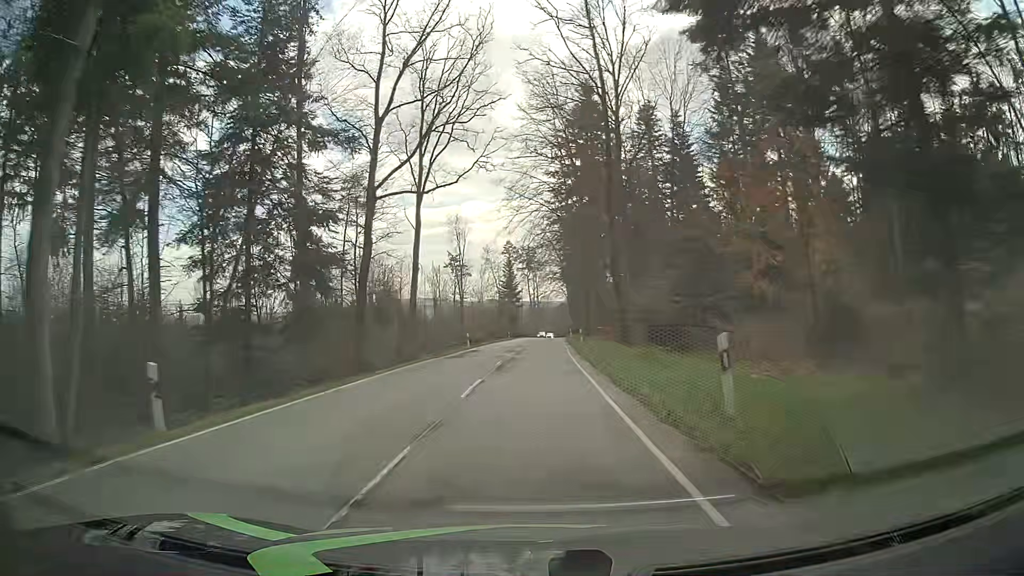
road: tertiary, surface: asphalt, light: Day
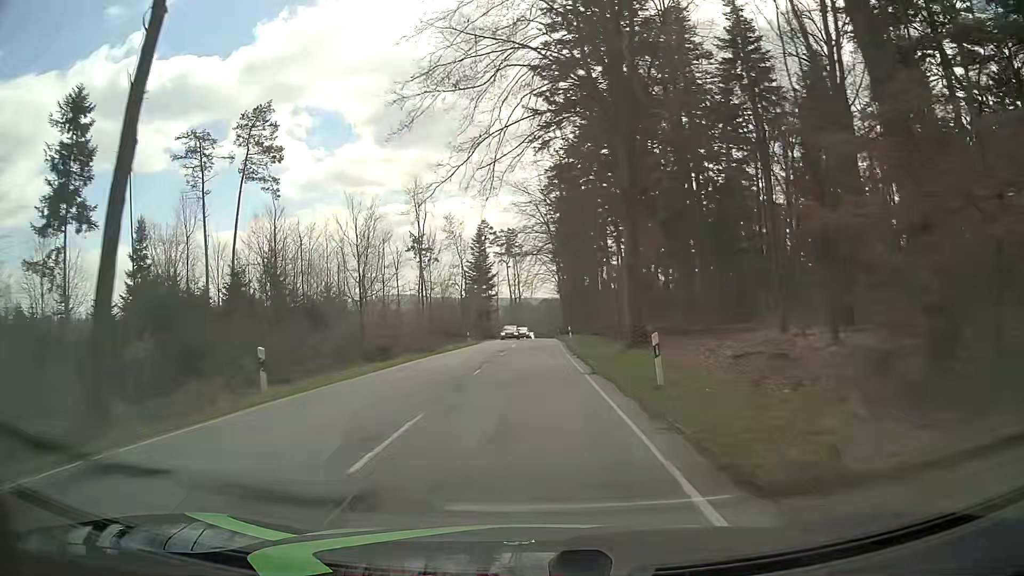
(+0.4, +33.3) m; +2°
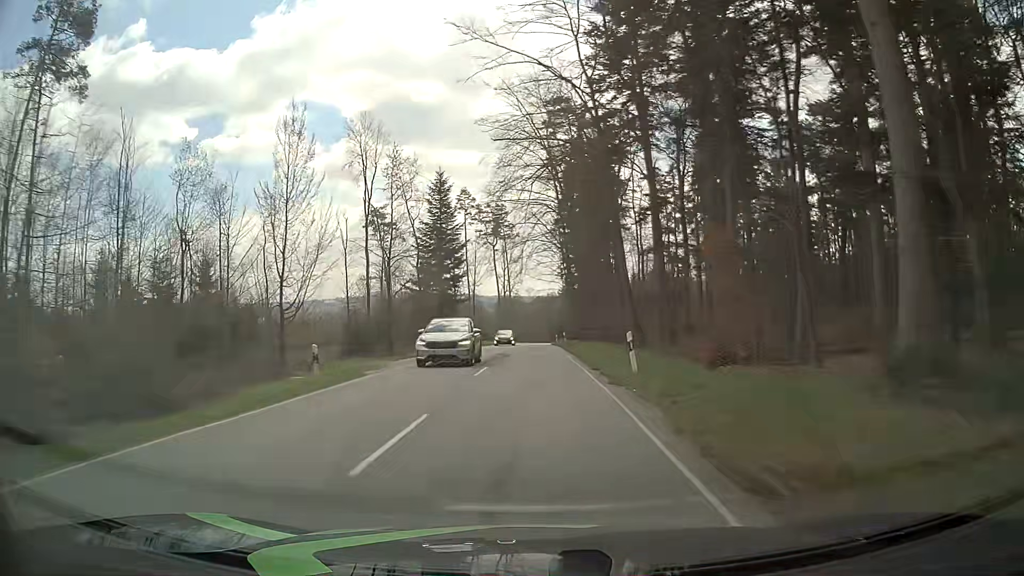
(+0.1, +35.2) m; 0°
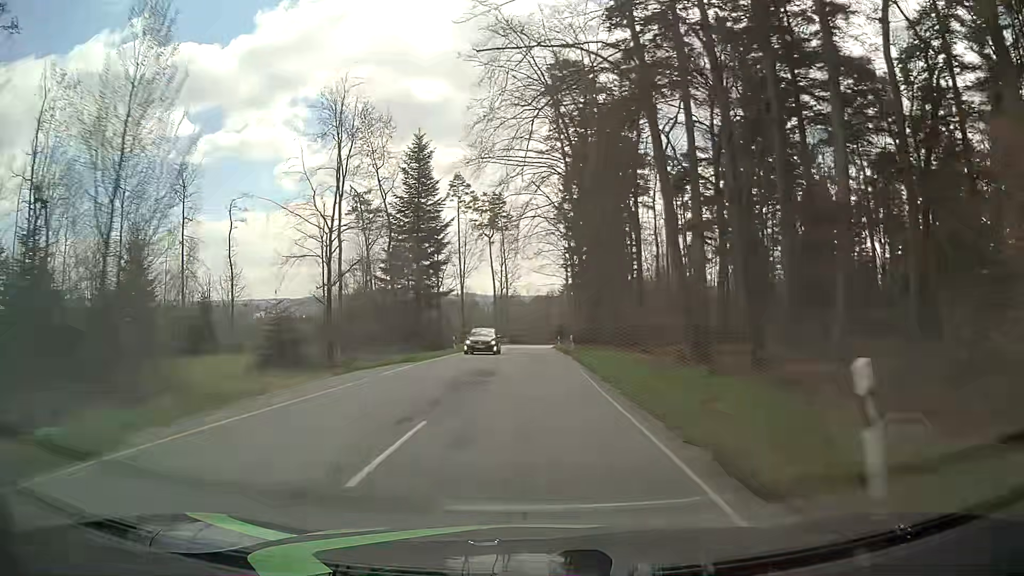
(0.0, +12.0) m; 0°
